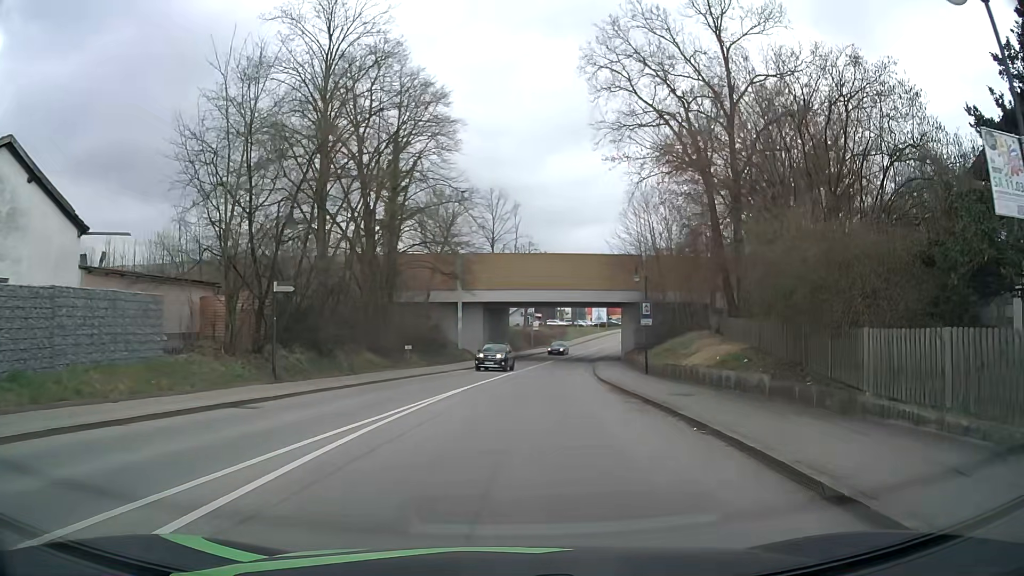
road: secondary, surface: asphalt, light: Day
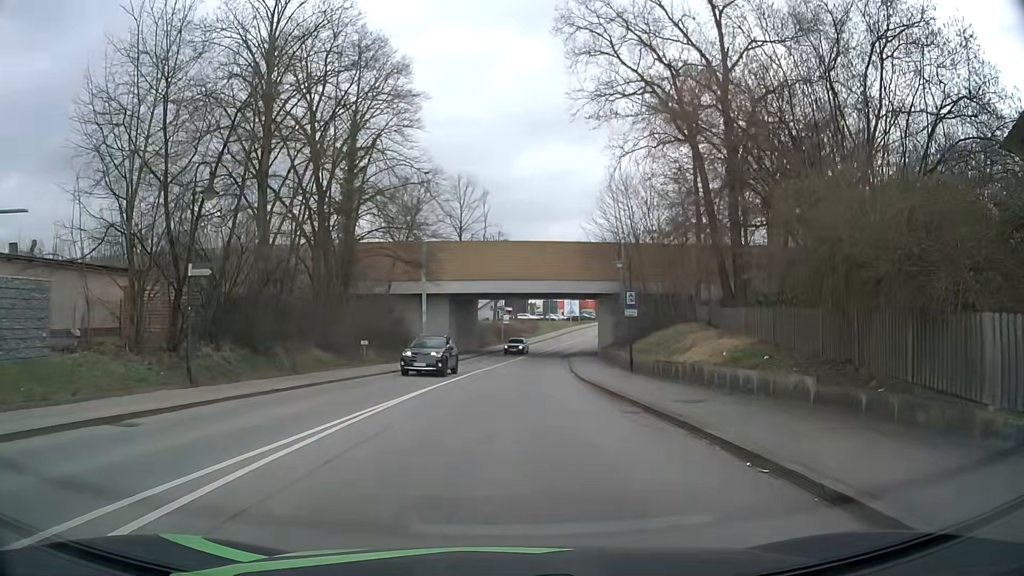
(+0.1, +4.1) m; +3°
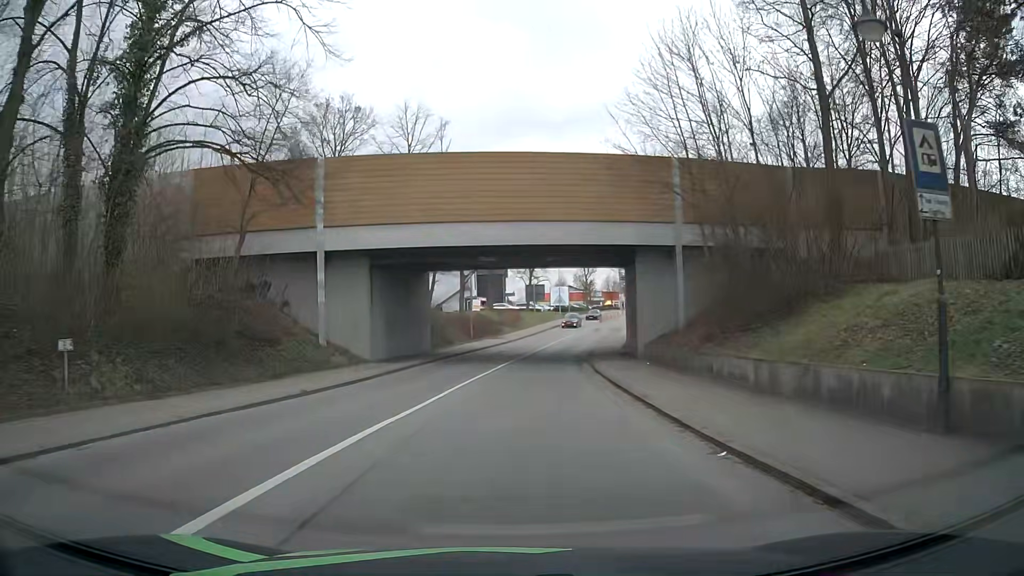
(+0.2, +24.5) m; +1°
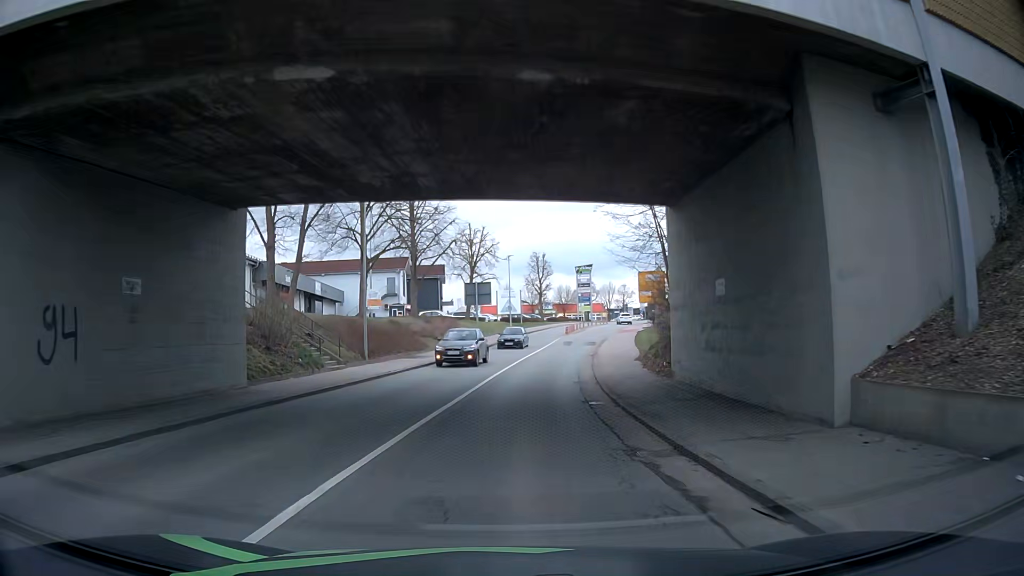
(+1.2, +22.7) m; +5°
